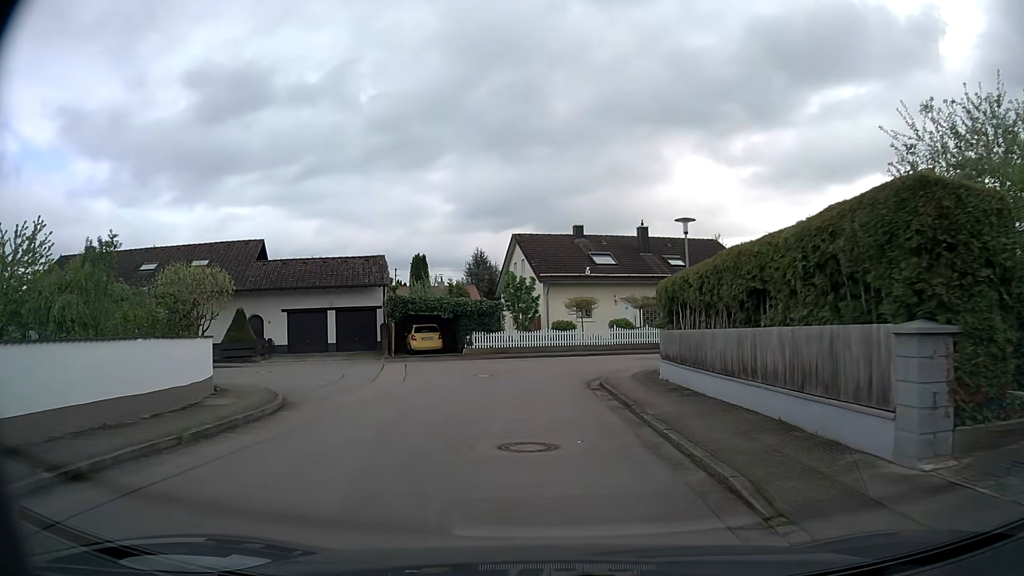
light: Day
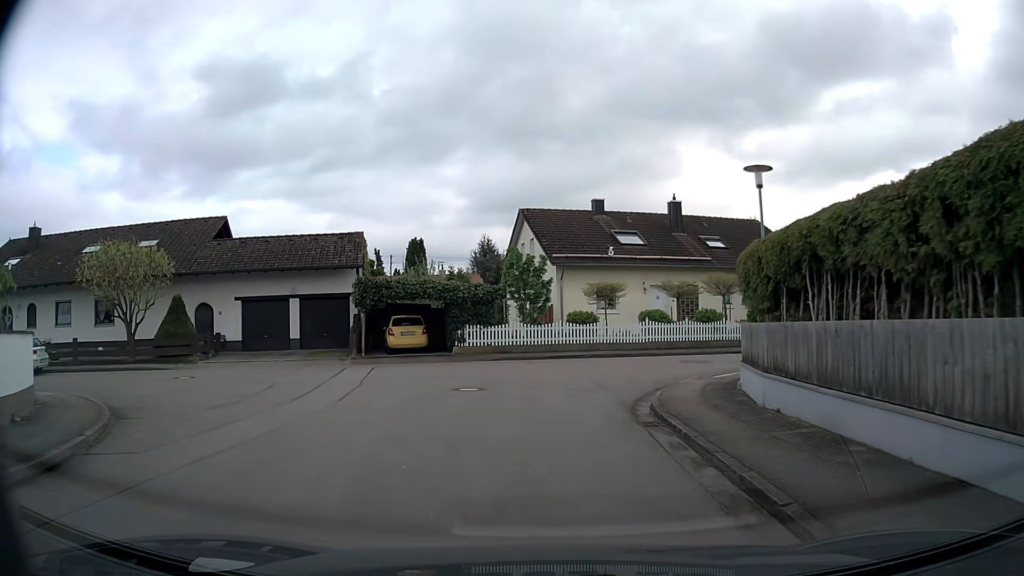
(-0.1, +7.1) m; -2°
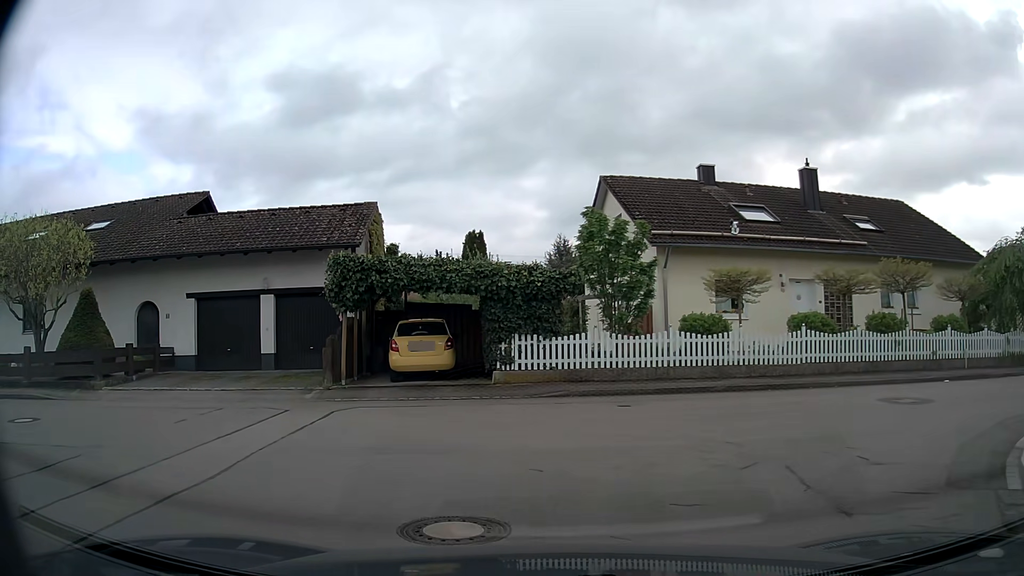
(-0.1, +10.0) m; -6°
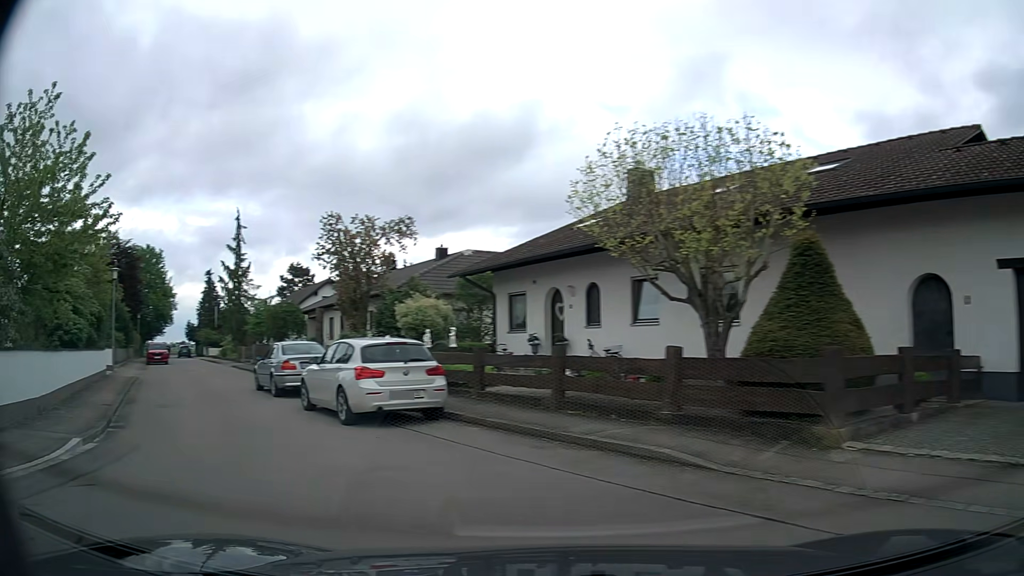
(-4.3, +9.0) m; -64°
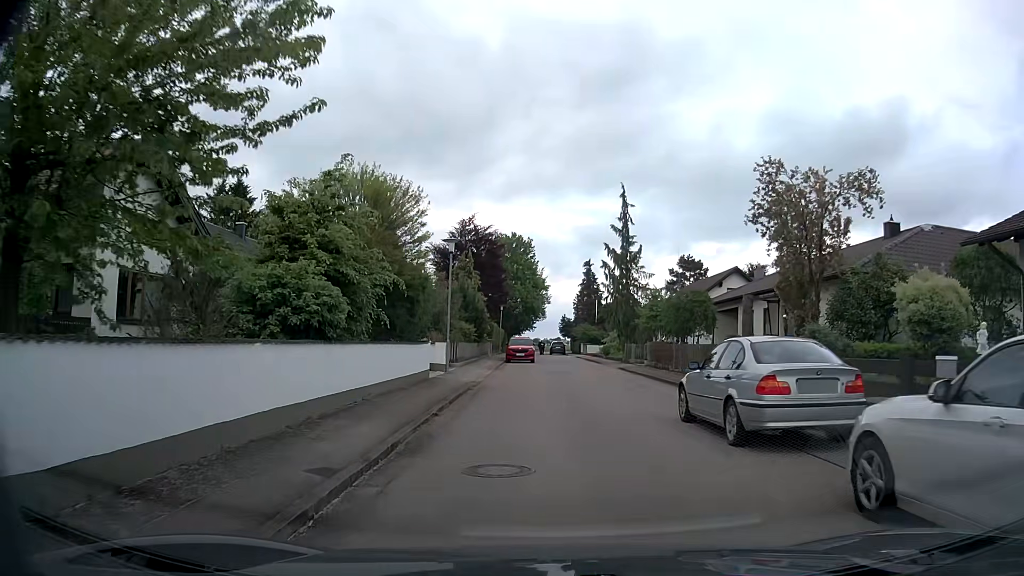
(-3.7, +8.4) m; -33°
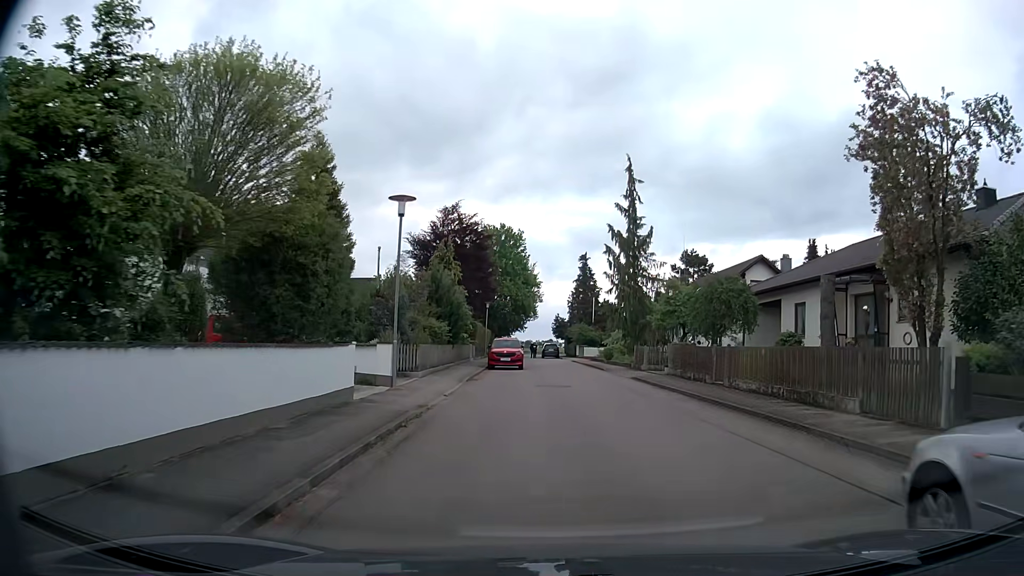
(+0.1, +8.2) m; +1°
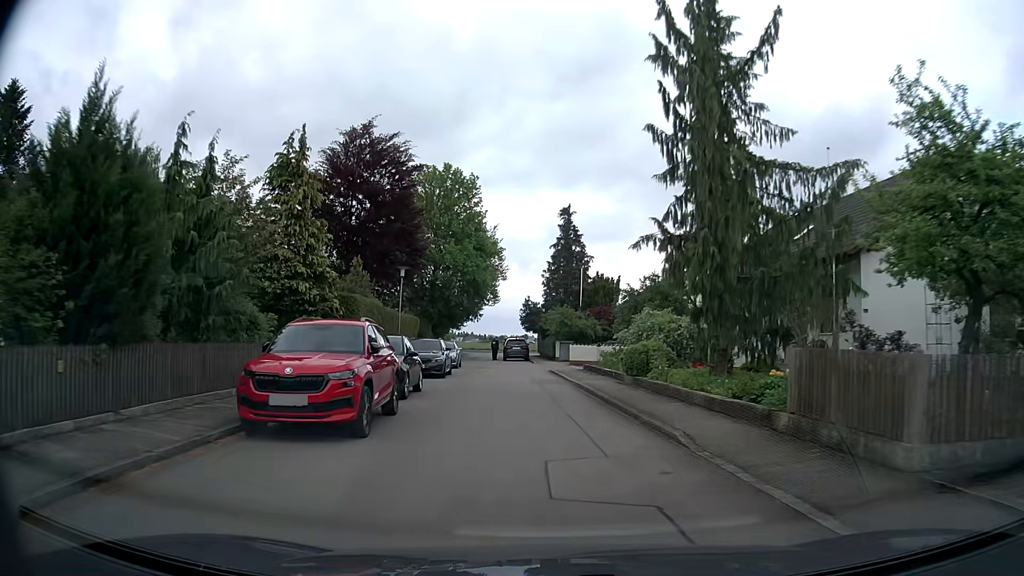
(+0.6, +26.6) m; +1°
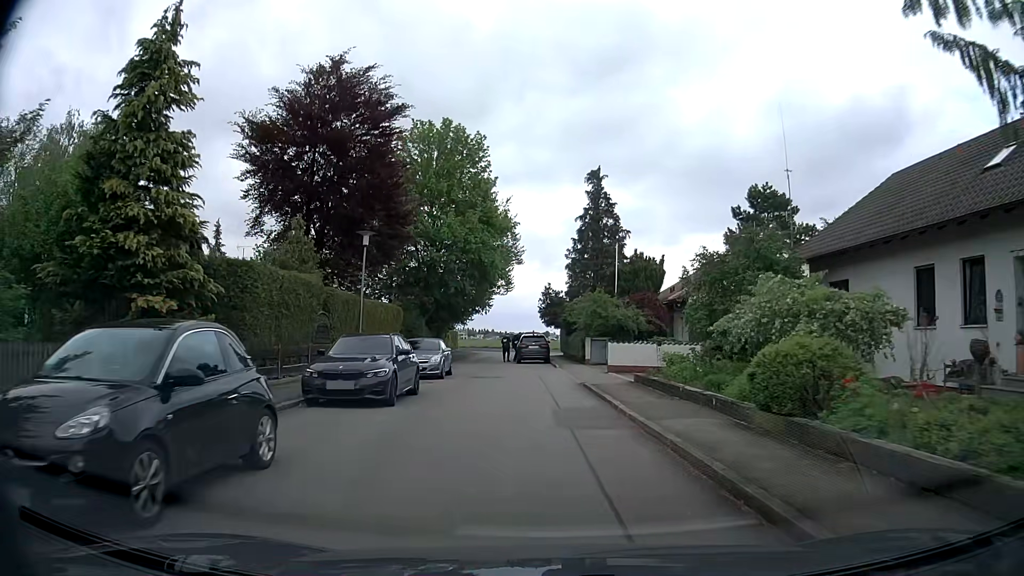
(-0.1, +11.0) m; -2°
